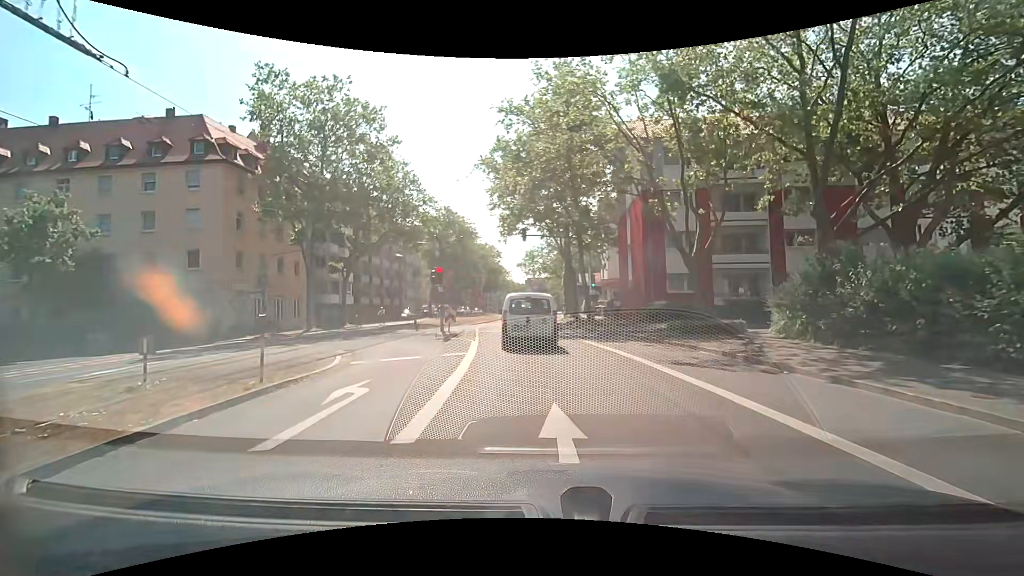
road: secondary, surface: asphalt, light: Day
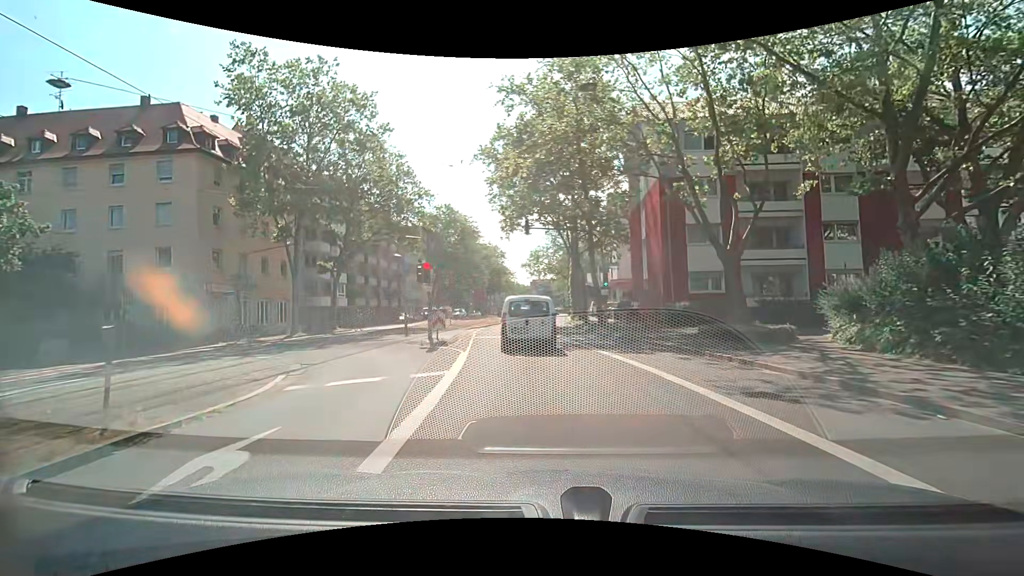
(0.0, +3.6) m; -1°
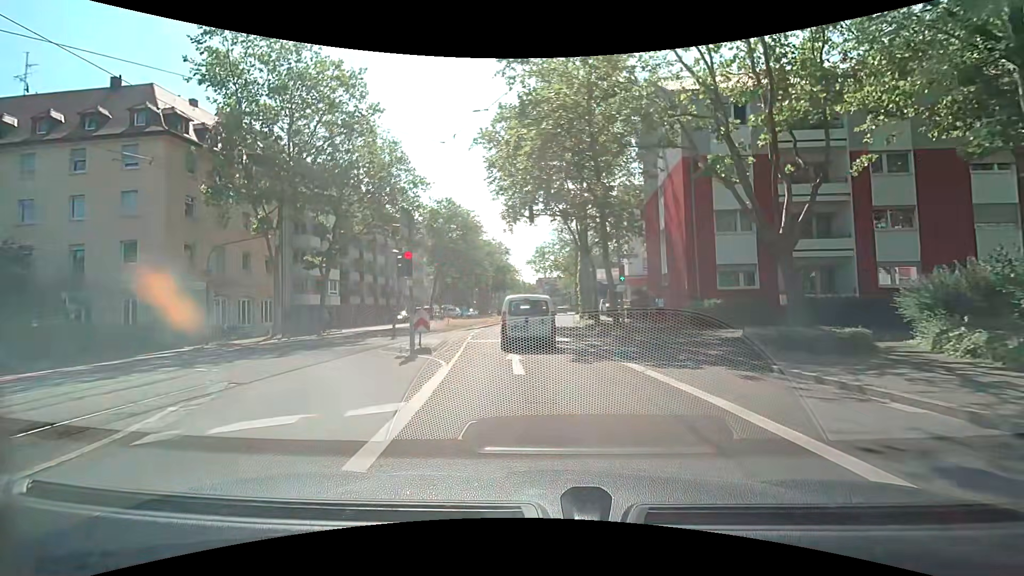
(0.0, +3.6) m; 0°
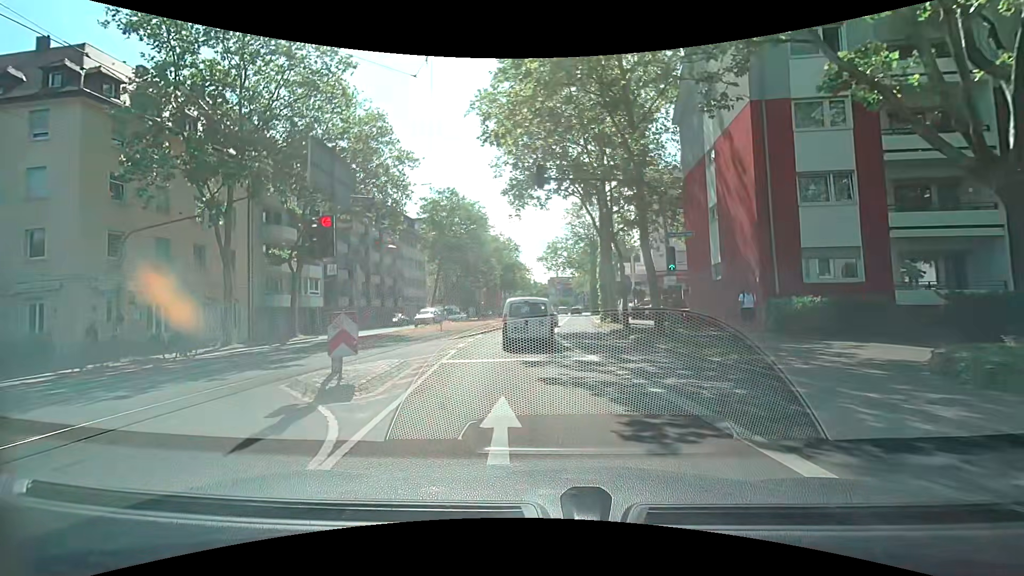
(-0.1, +6.9) m; -1°
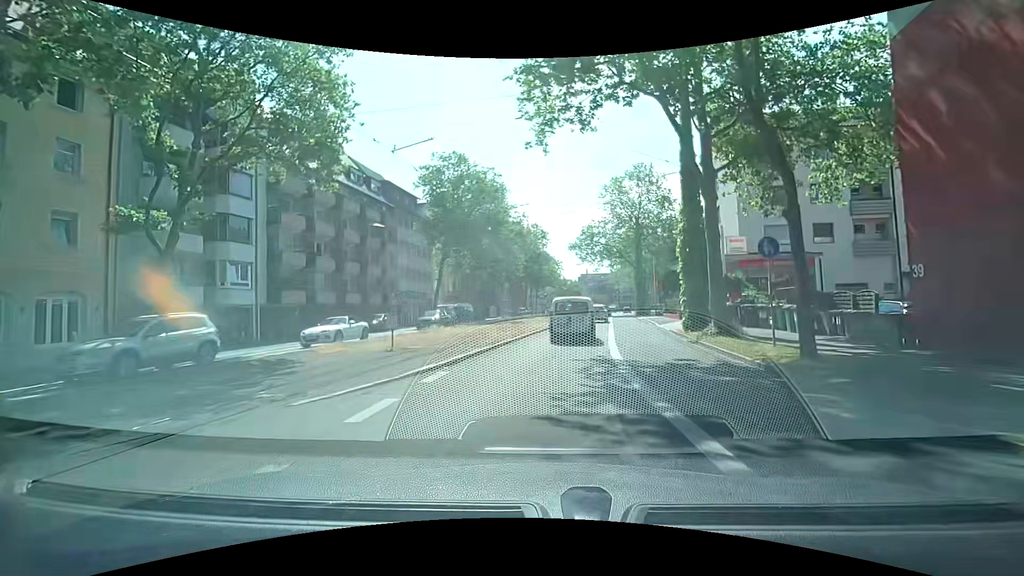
(-0.6, +15.2) m; -4°
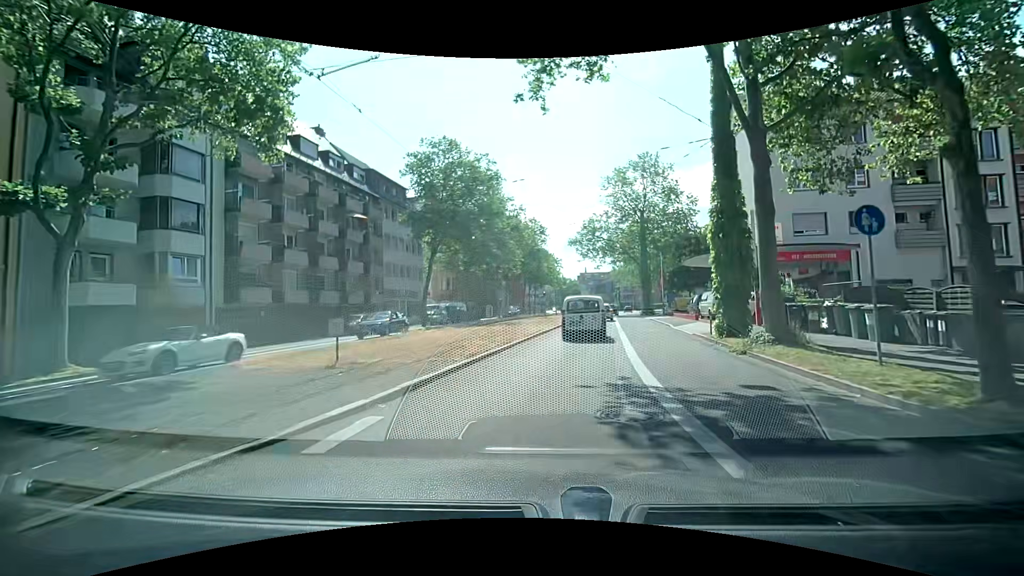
(+0.1, +4.3) m; +2°
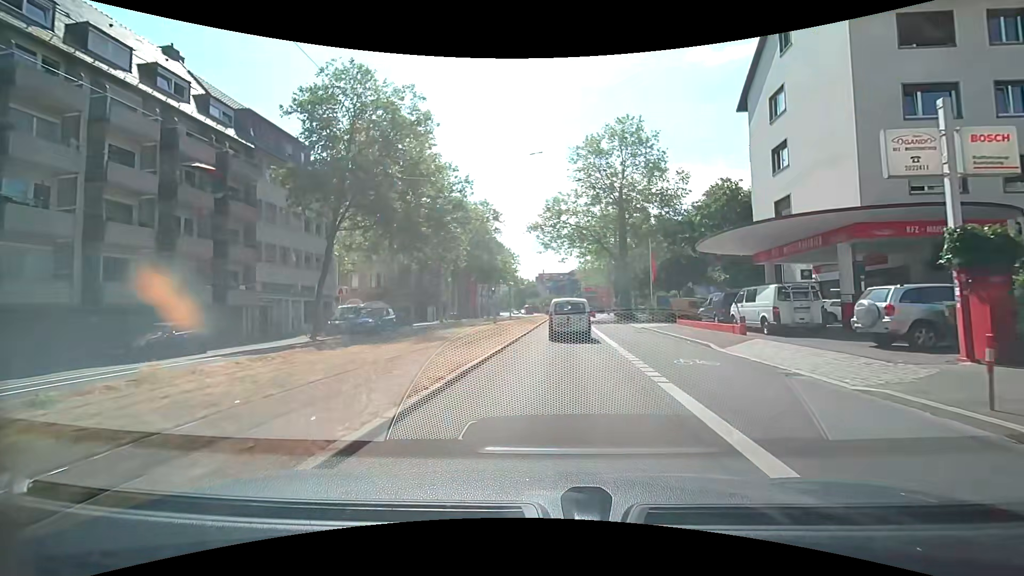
(+0.2, +14.3) m; +3°
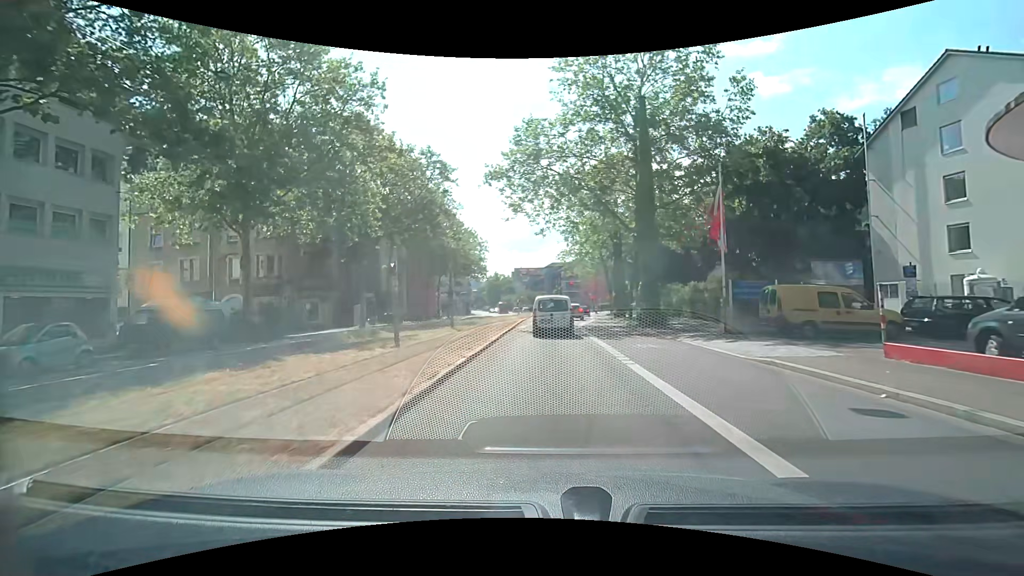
(+0.8, +20.3) m; +3°
(0, +10) (0, +20) (+1, +30) (+1, +40) (+2, +50) (+3, +60) (+5, +70) (+6, +80) (+11, +88) (+18, +96) m
